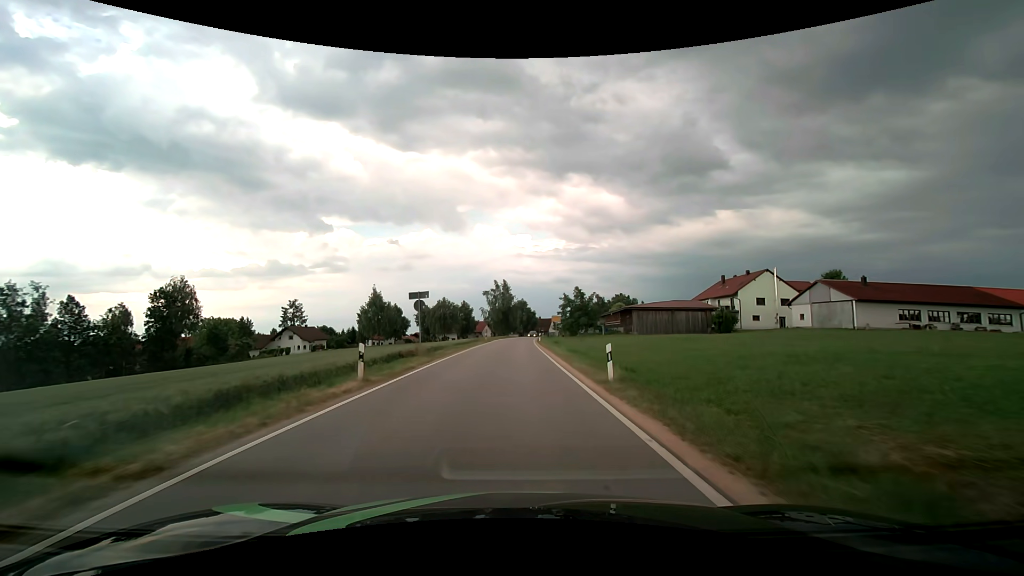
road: tertiary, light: Day
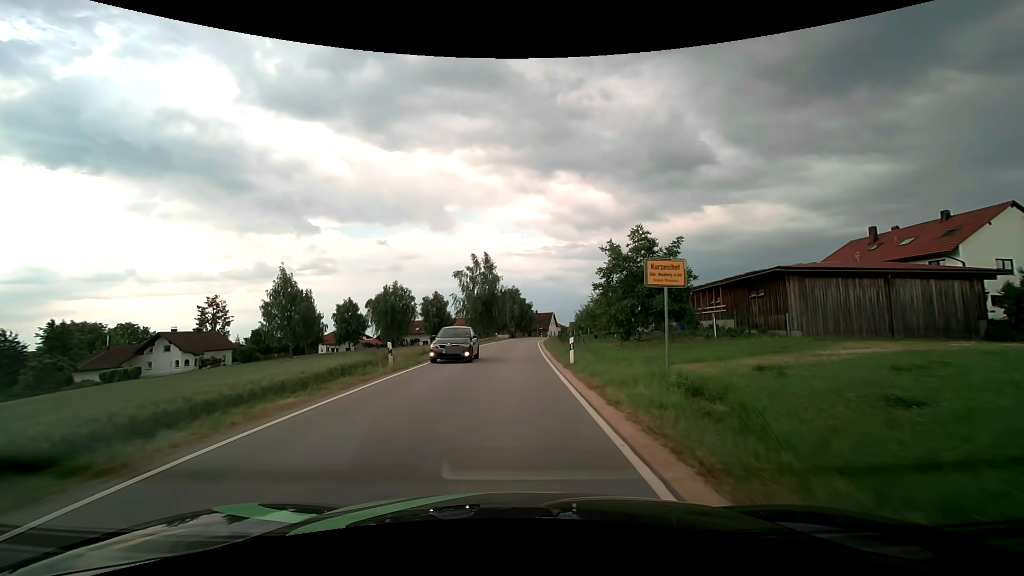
(+0.3, +41.7) m; +1°
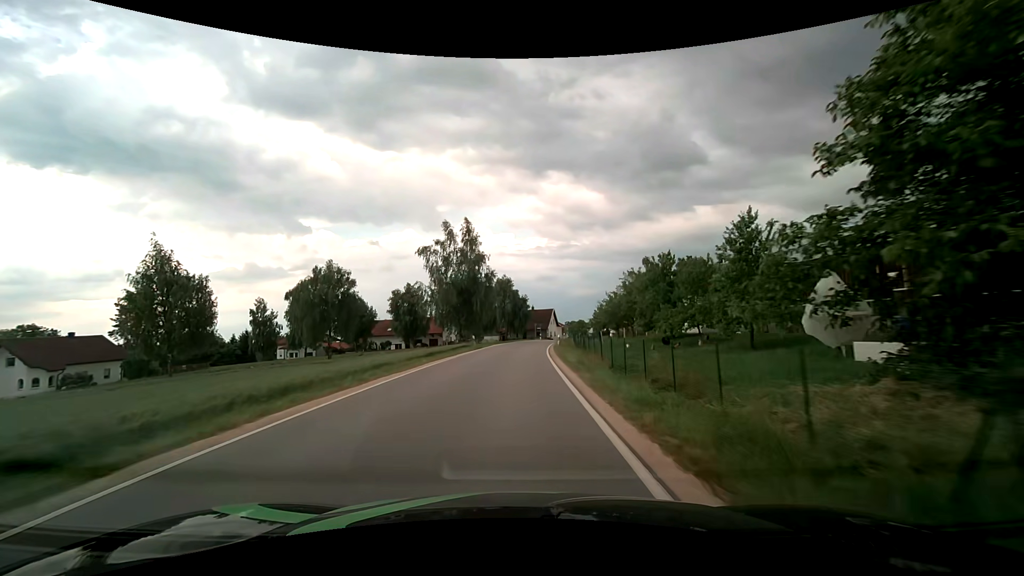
(+0.1, +24.8) m; +1°
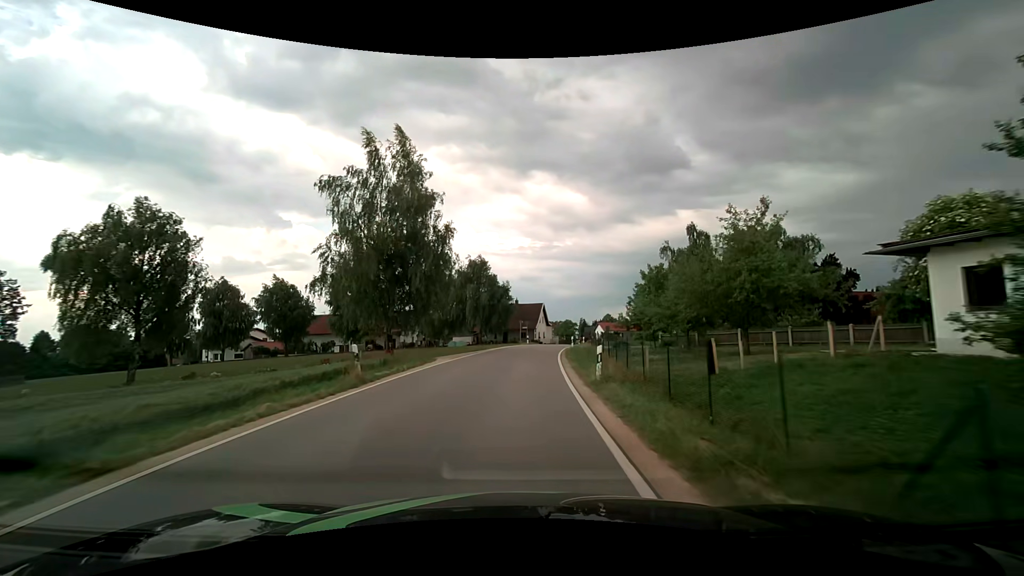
(+0.4, +25.1) m; +2°
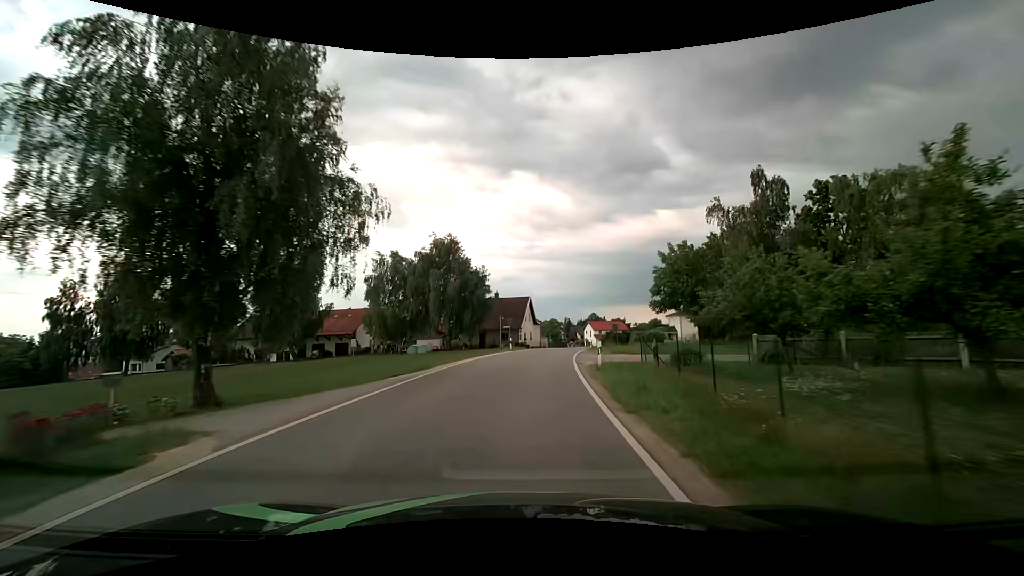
(+0.3, +17.2) m; +2°
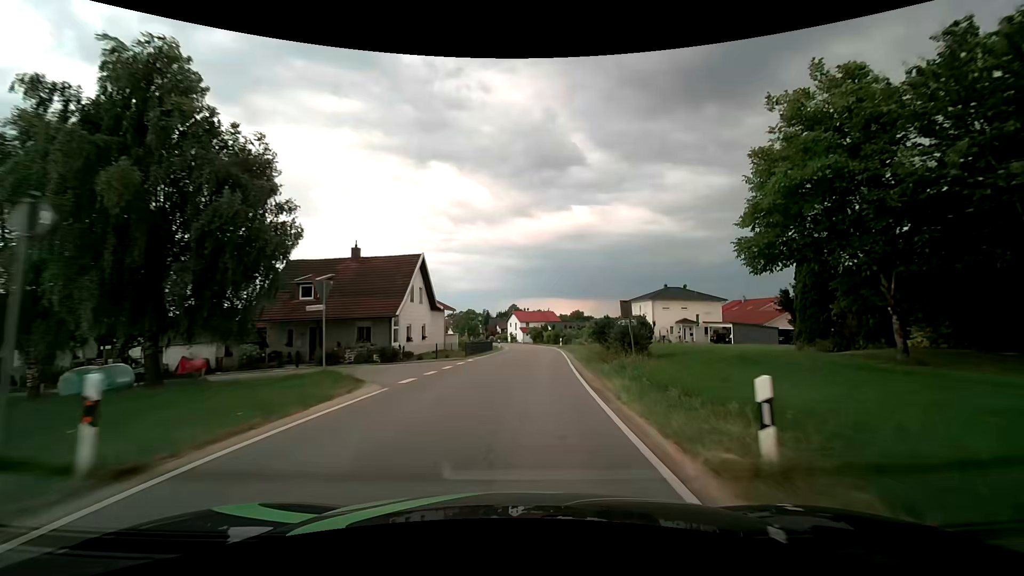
(+2.4, +34.7) m; +9°
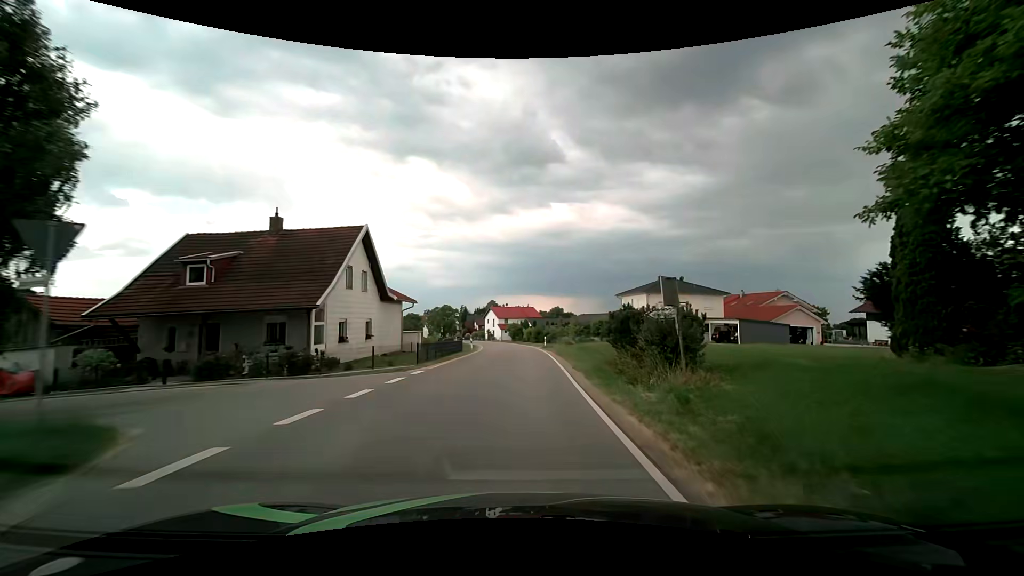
(+0.2, +8.7) m; +3°
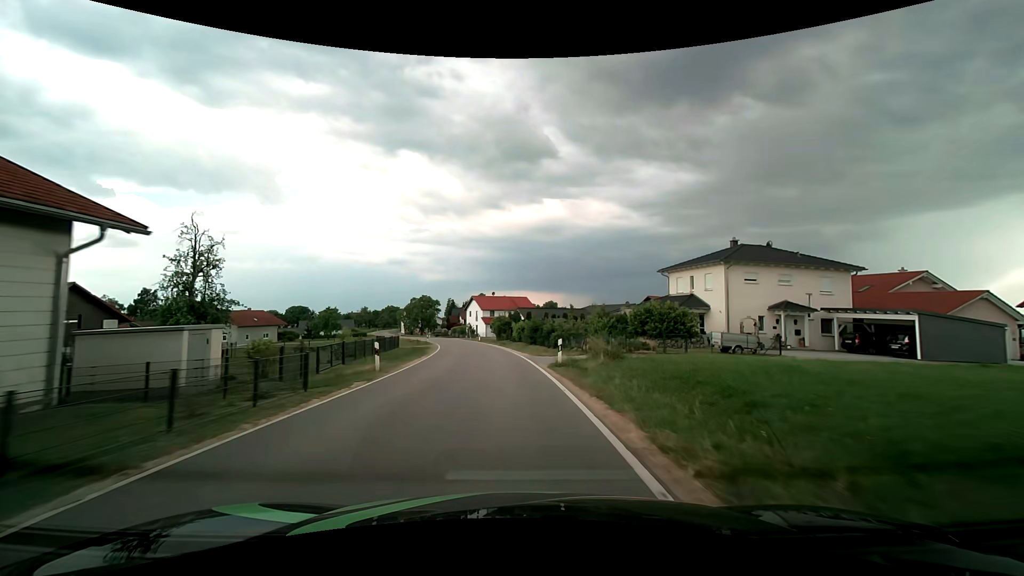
(+0.7, +26.1) m; +1°
(0, +10) (-1, +20) (-2, +30) (-3, +40) (-4, +50) (-6, +60) (-9, +69) (-11, +79) (-15, +88) (-18, +98) m
